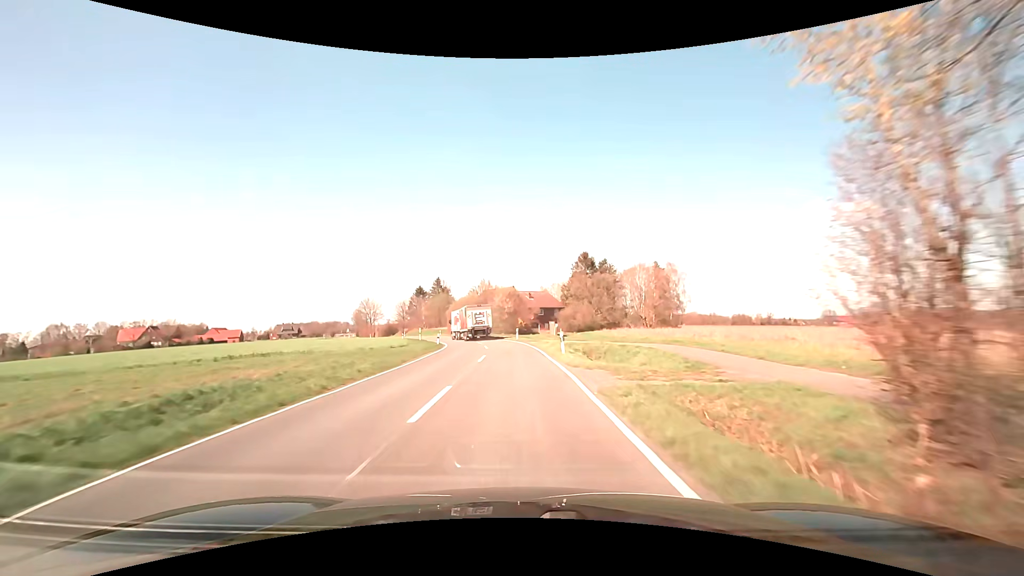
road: secondary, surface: asphalt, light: Day
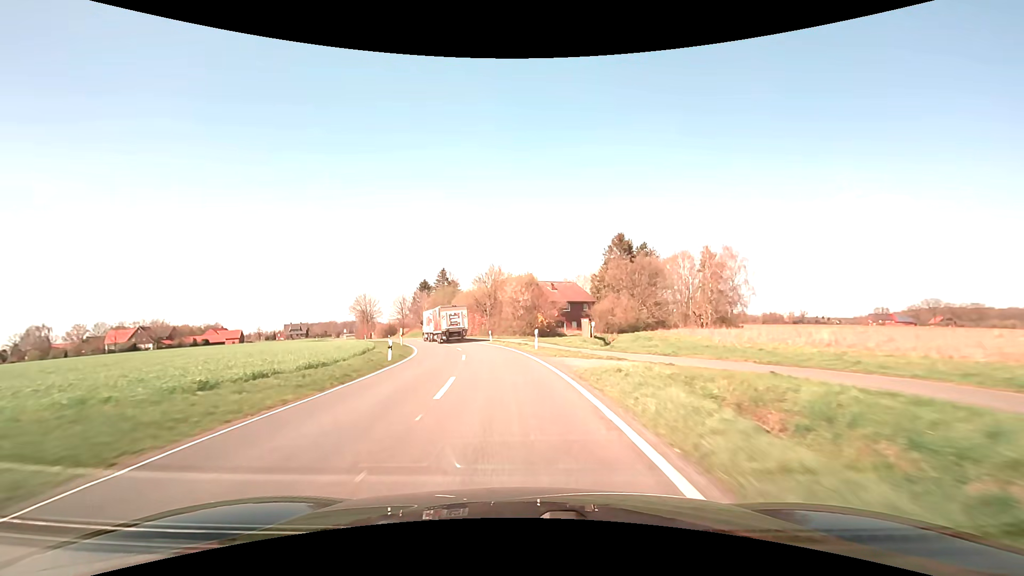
(-0.1, +21.5) m; -1°
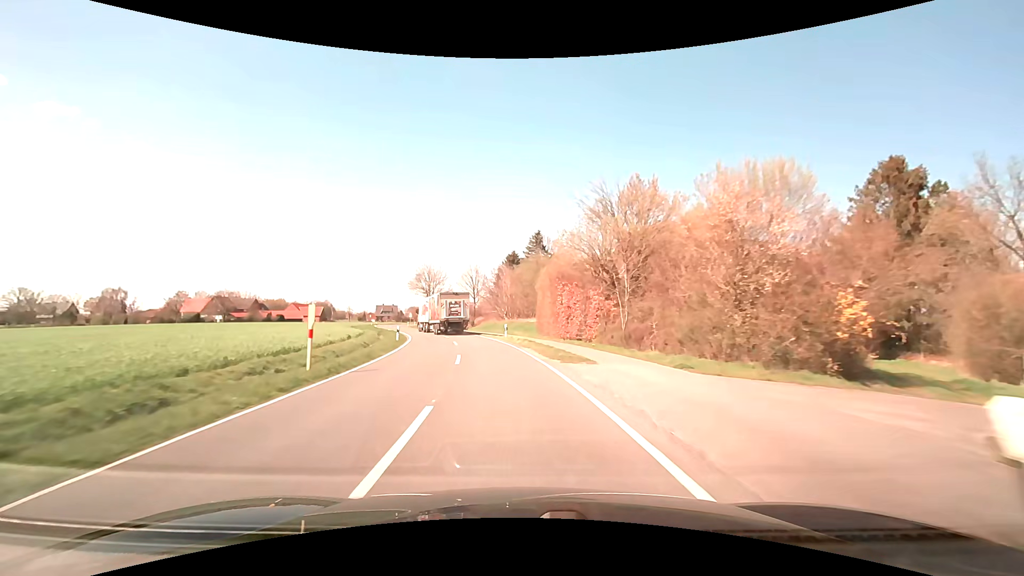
(-4.7, +41.2) m; -12°
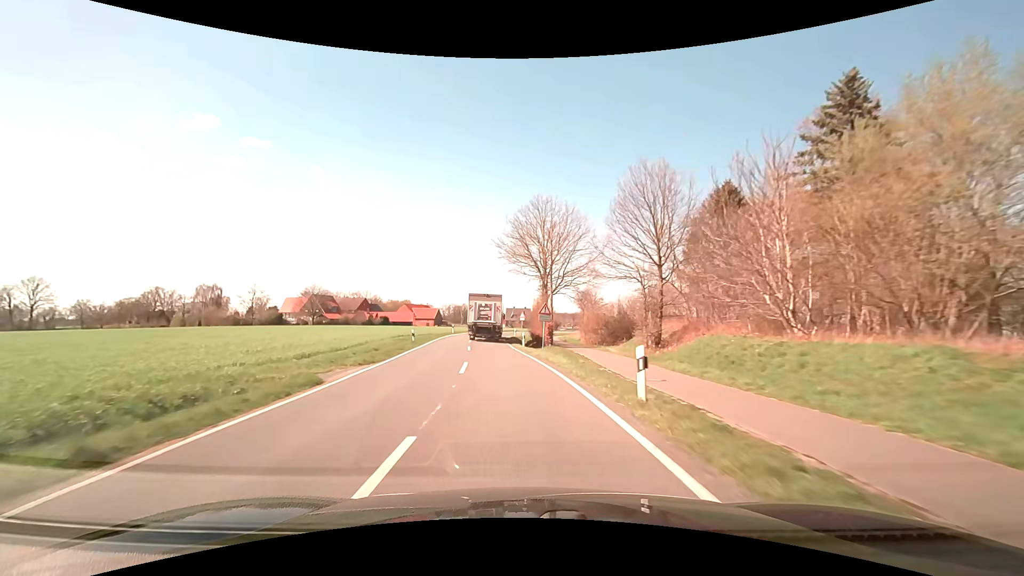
(-6.9, +49.5) m; -16°
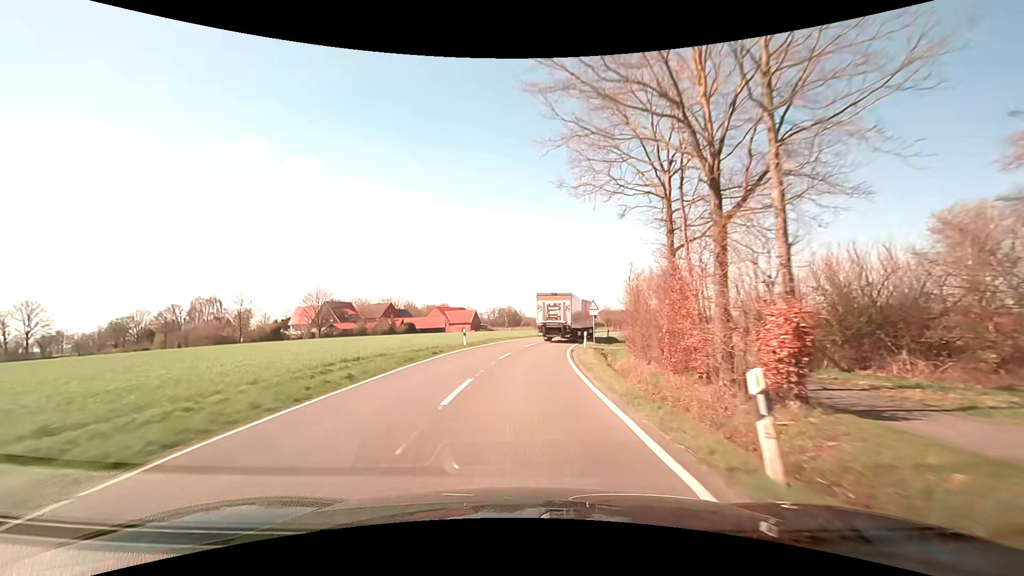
(-1.8, +29.1) m; -6°
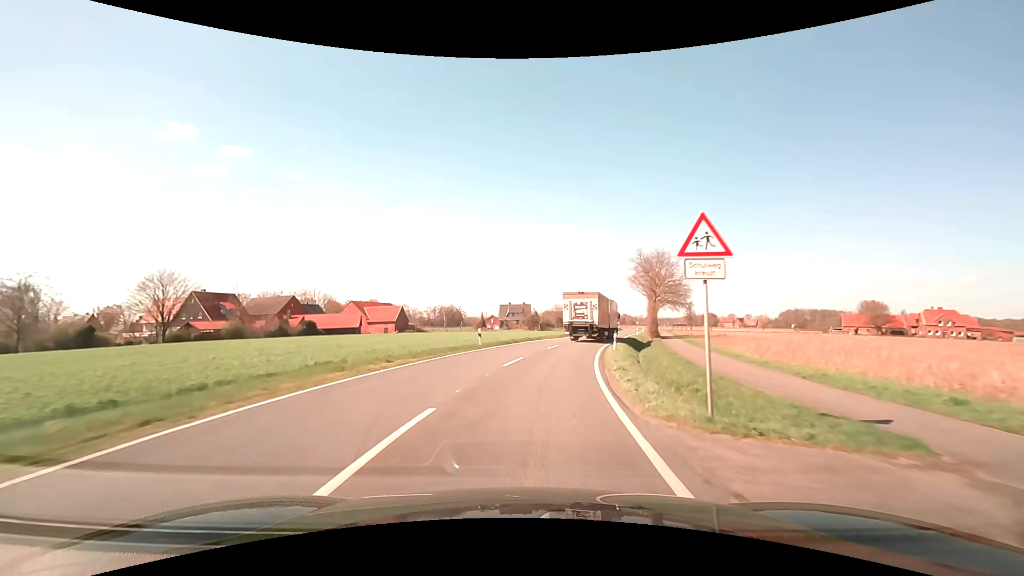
(+1.0, +28.5) m; +6°
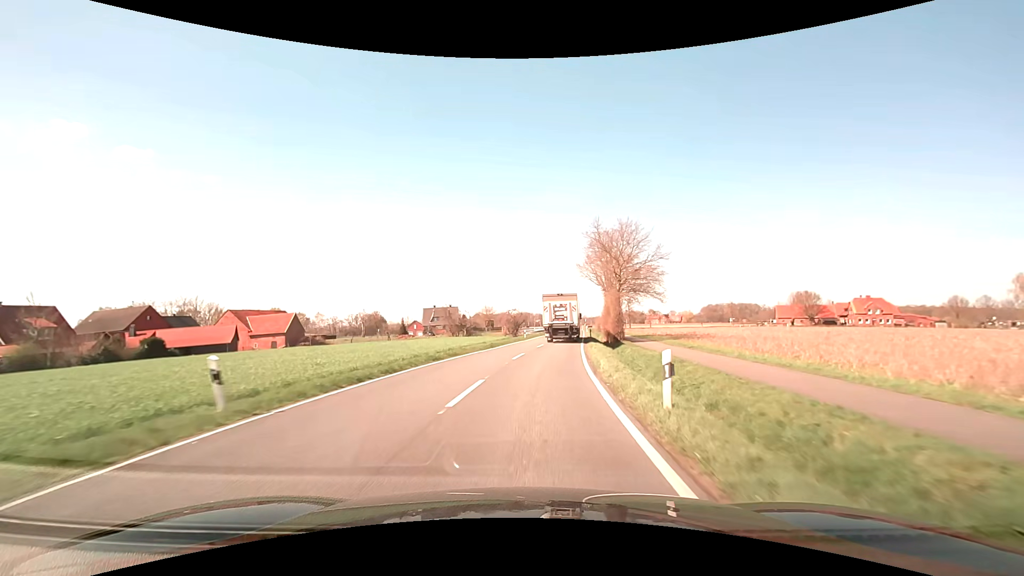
(+1.4, +18.9) m; +8°
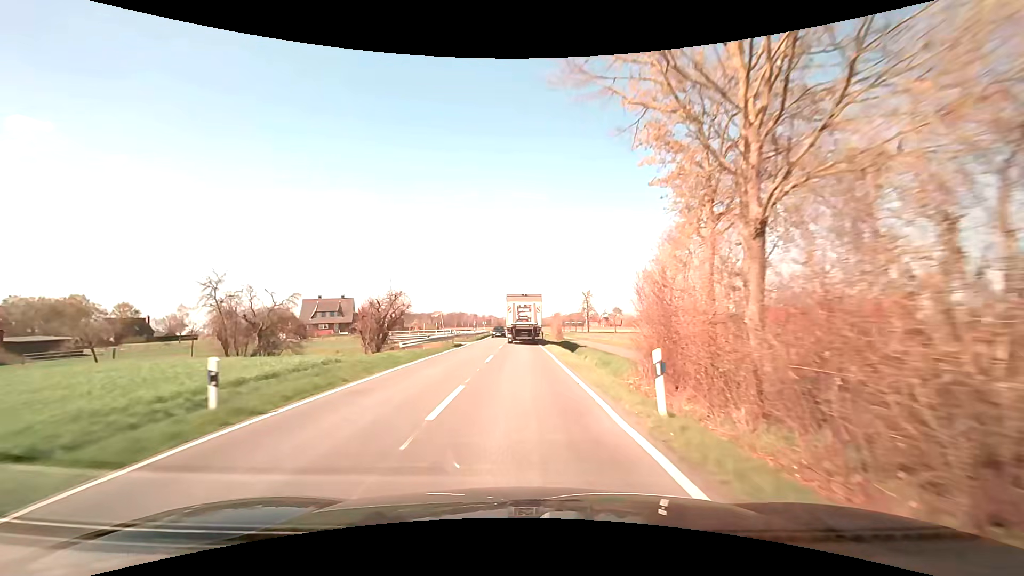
(+4.2, +48.5) m; +8°
(0, +10) (0, +20) (0, +30) (0, +40) (0, +50) (0, +60) (0, +70) (-1, +80) (-1, +90) (-2, +100) m
